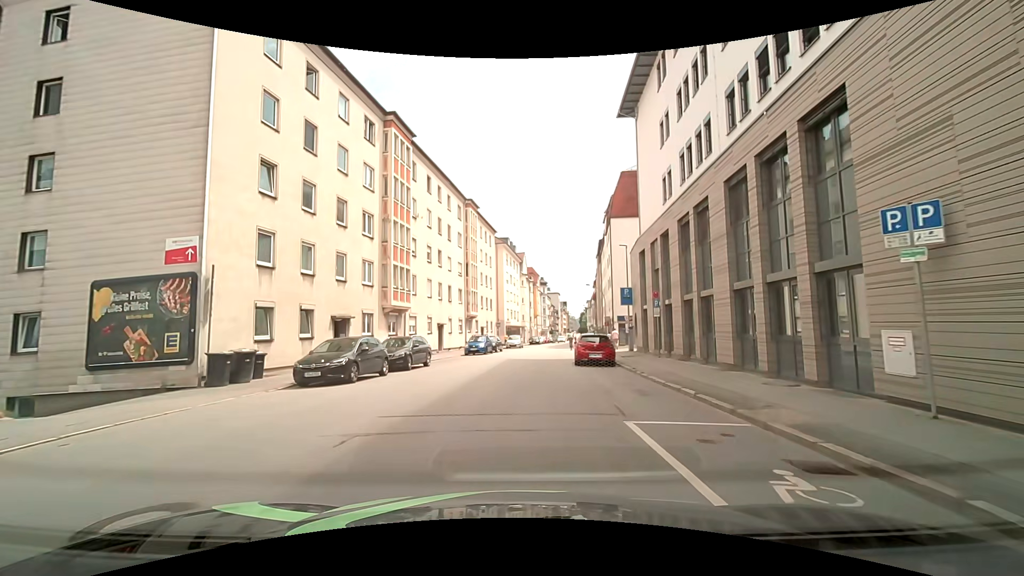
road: tertiary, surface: asphalt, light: Day
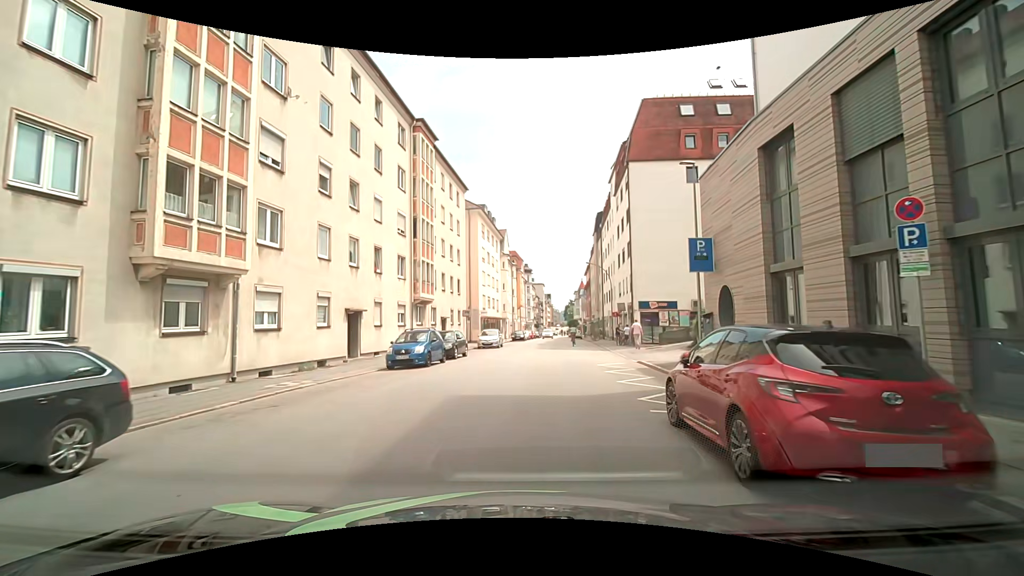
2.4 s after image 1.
(+0.5, +18.0) m; +5°
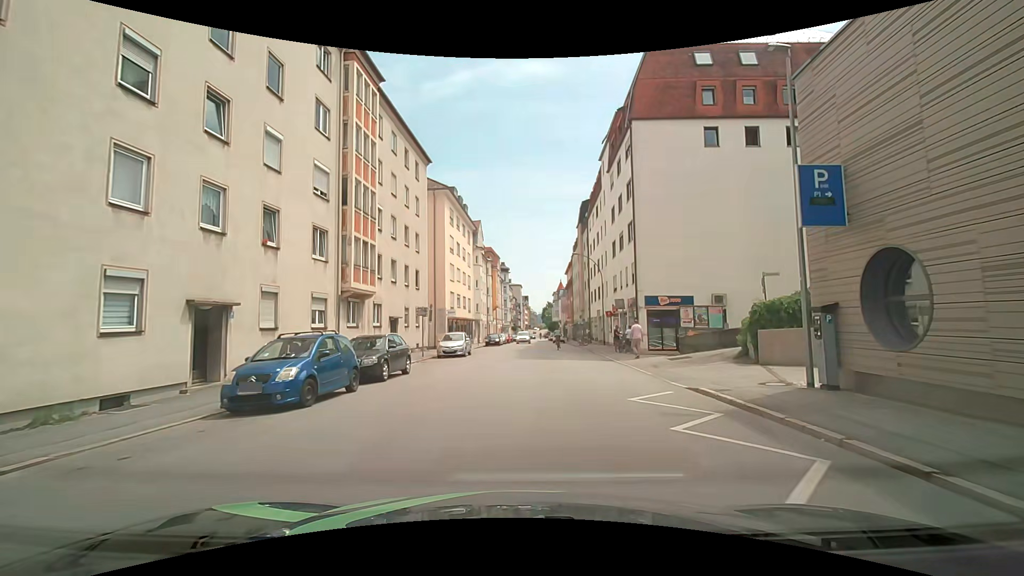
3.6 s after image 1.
(-0.1, +9.1) m; +1°
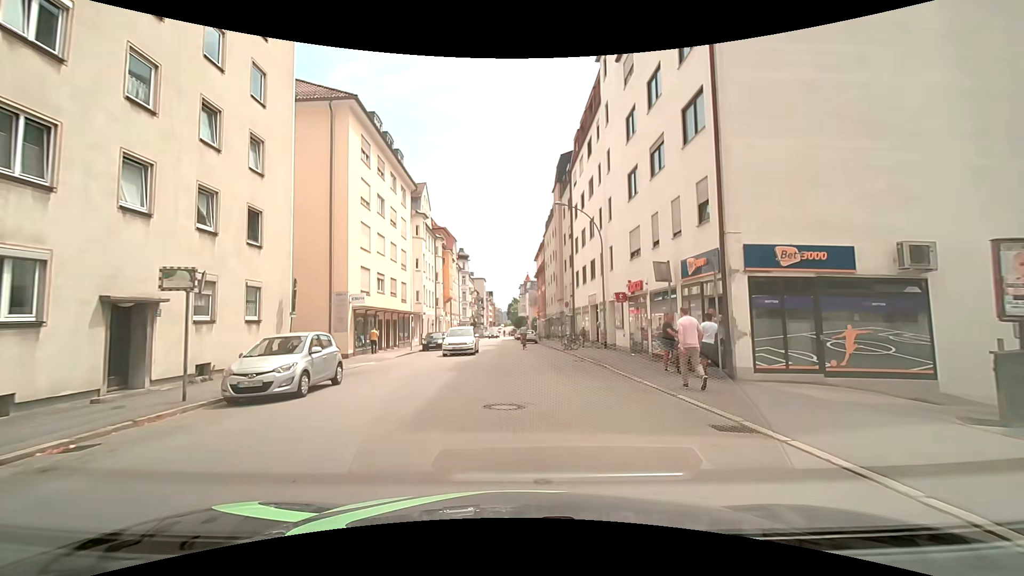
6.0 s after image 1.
(+0.7, +18.3) m; +4°
